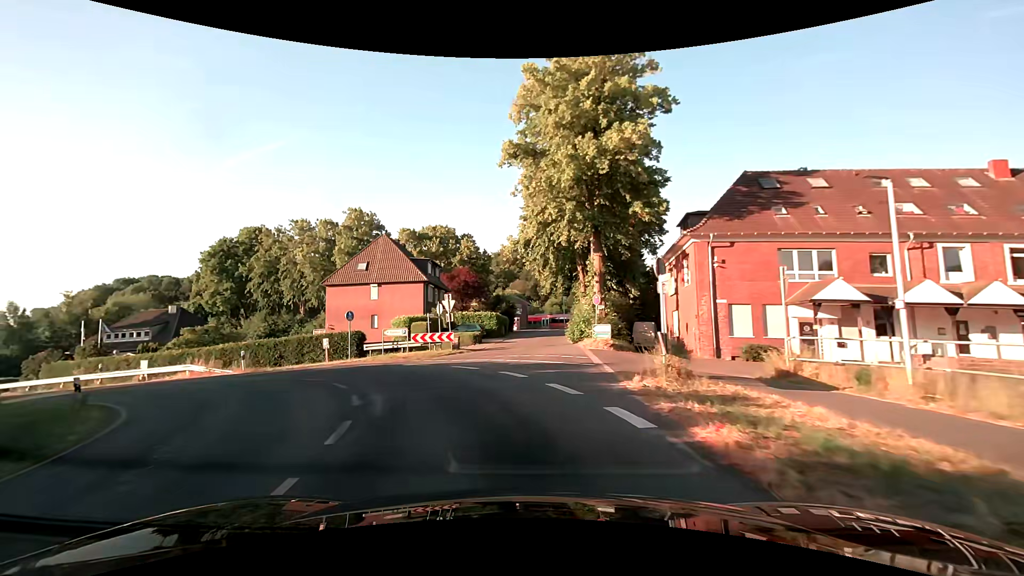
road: secondary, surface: asphalt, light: Day
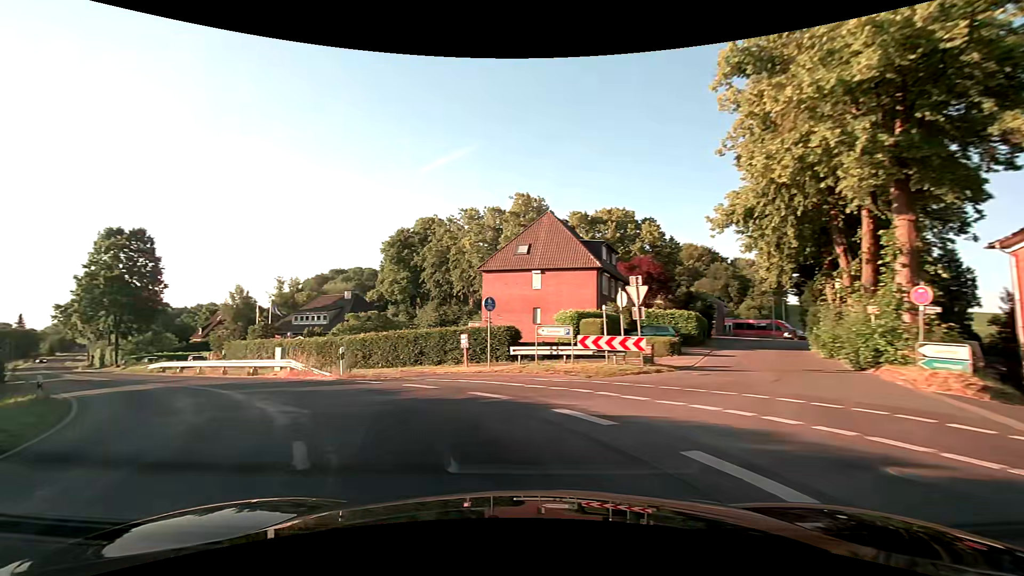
(-1.3, +10.4) m; -18°
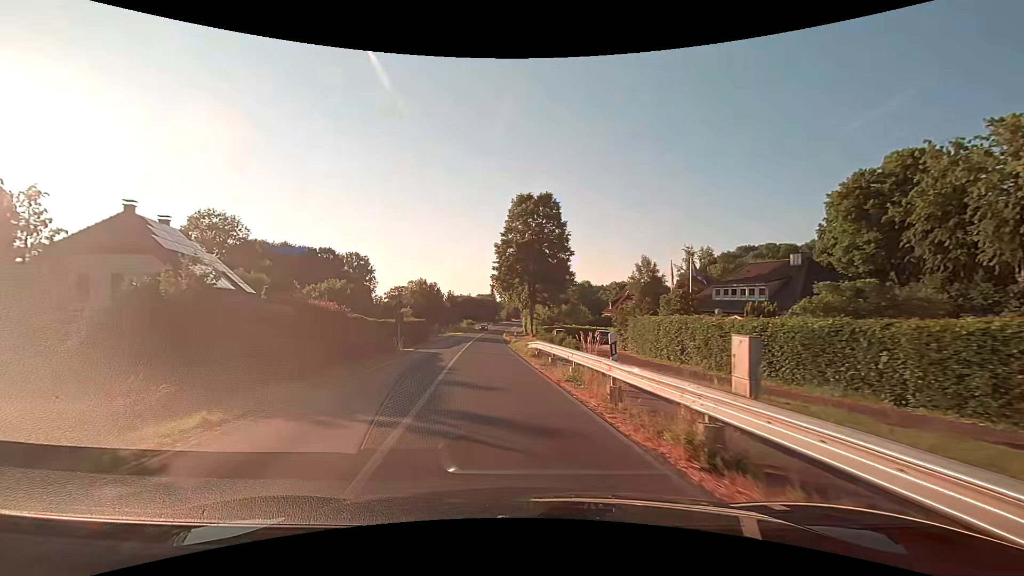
(-9.0, +18.4) m; -44°
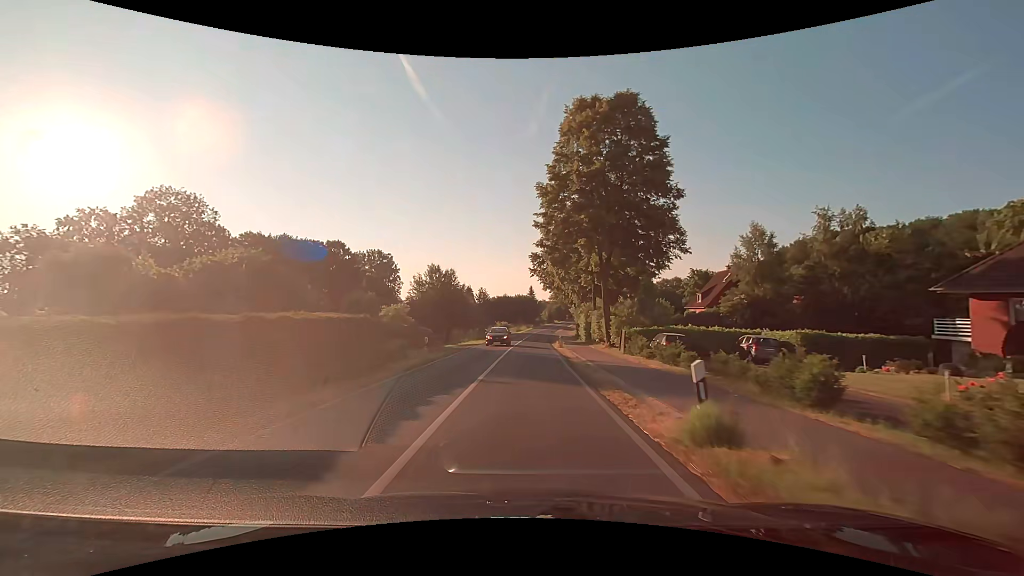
(-2.1, +28.9) m; -5°
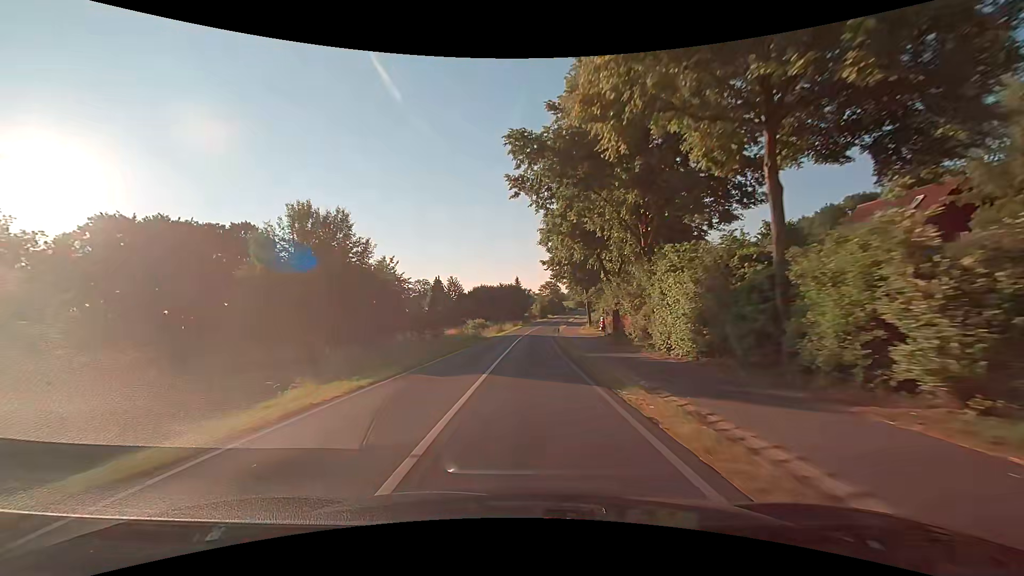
(+0.6, +37.7) m; +1°
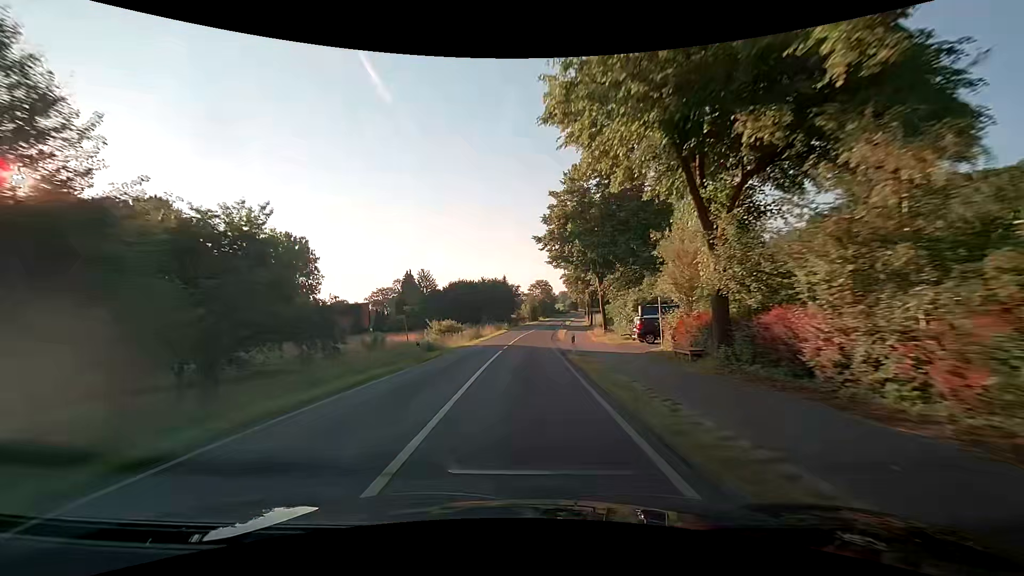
(+0.2, +20.9) m; +1°
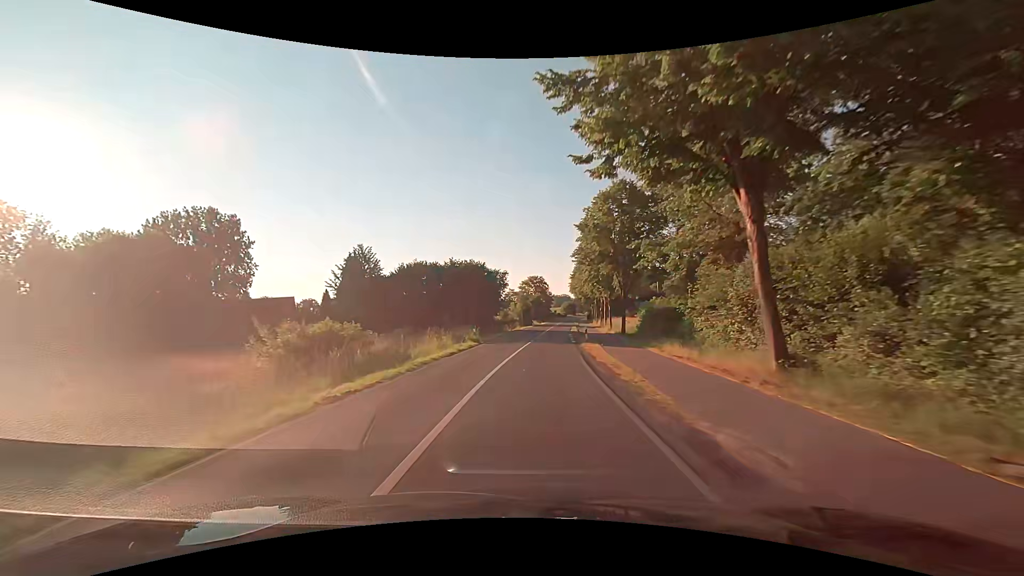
(+0.5, +32.0) m; +1°
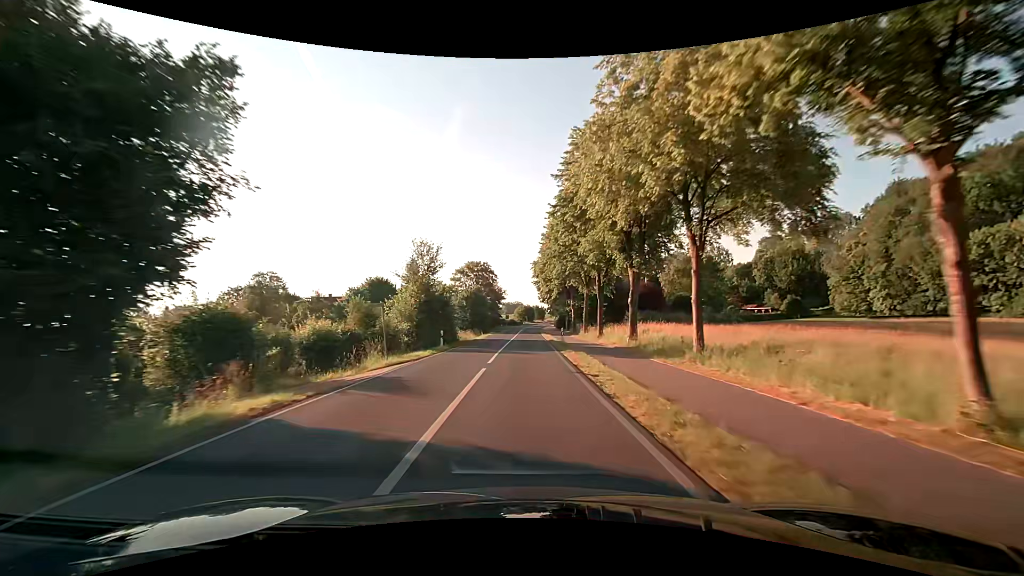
(+3.4, +53.9) m; +6°
(0, +10) (0, +20) (0, +30) (0, +40) (0, +50) (+1, +60) (+1, +70) (+1, +80) (+1, +90) (+2, +100) m
